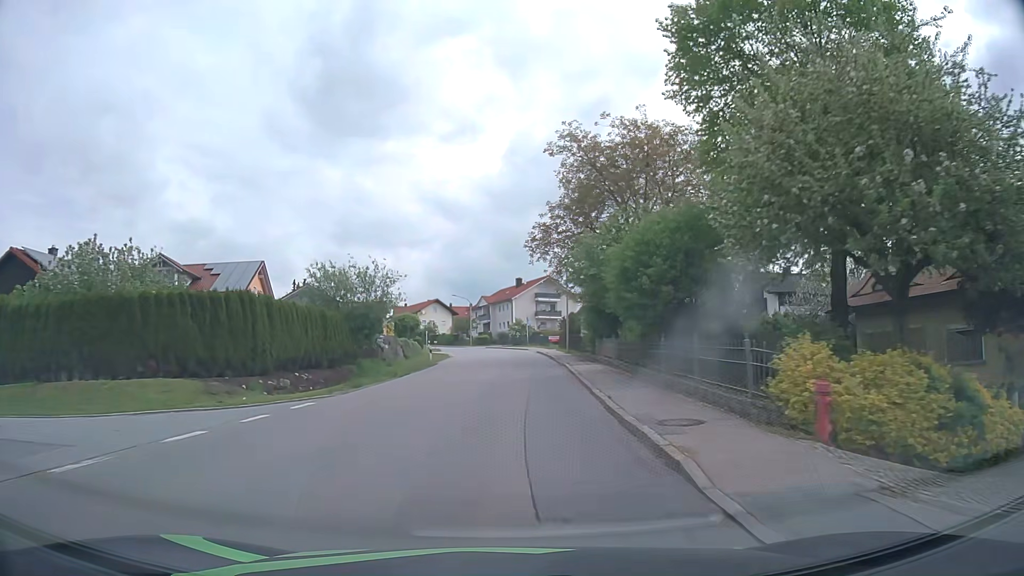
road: tertiary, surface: asphalt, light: Day
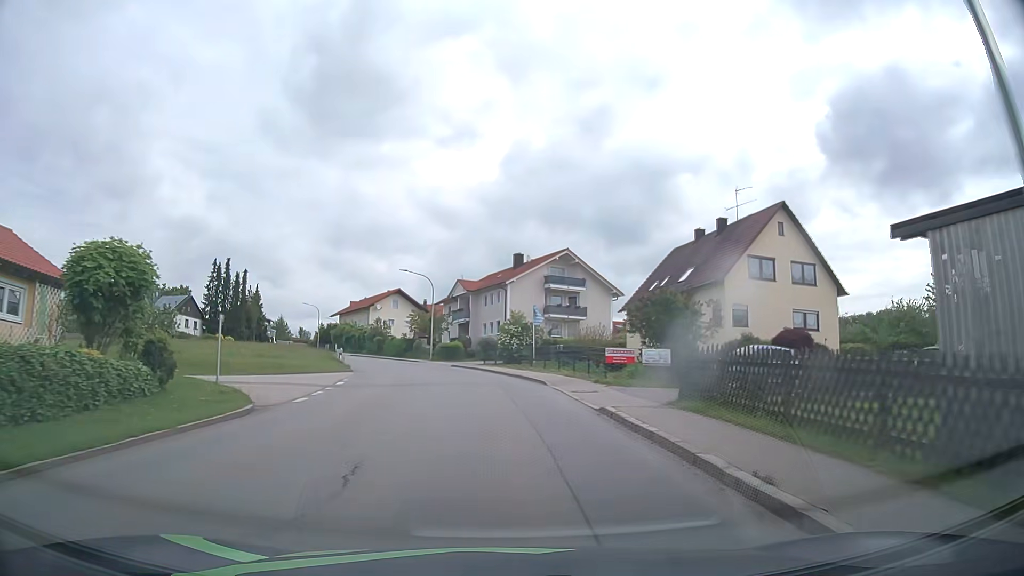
(+0.4, +42.2) m; +1°
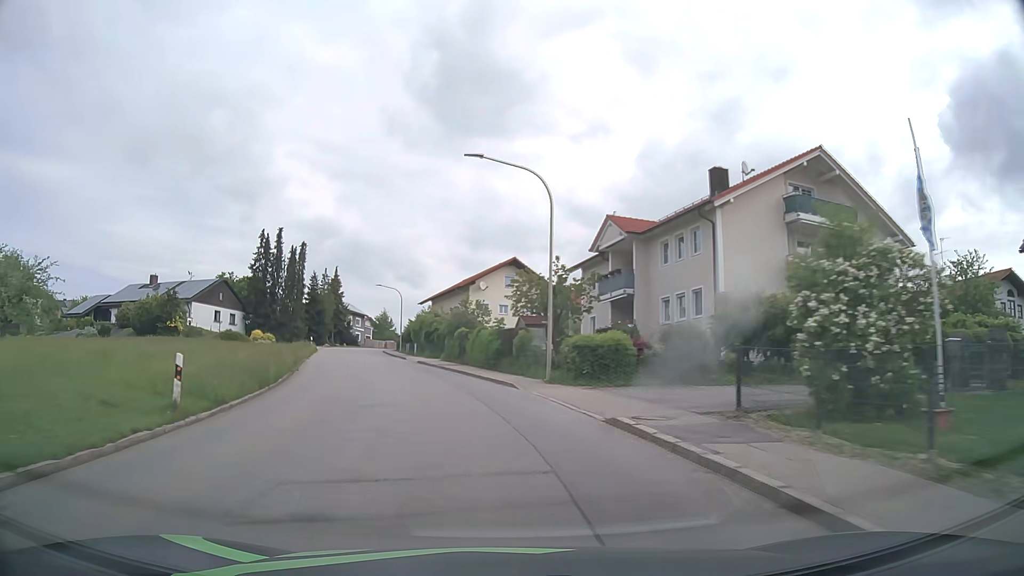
(-2.6, +33.7) m; -12°
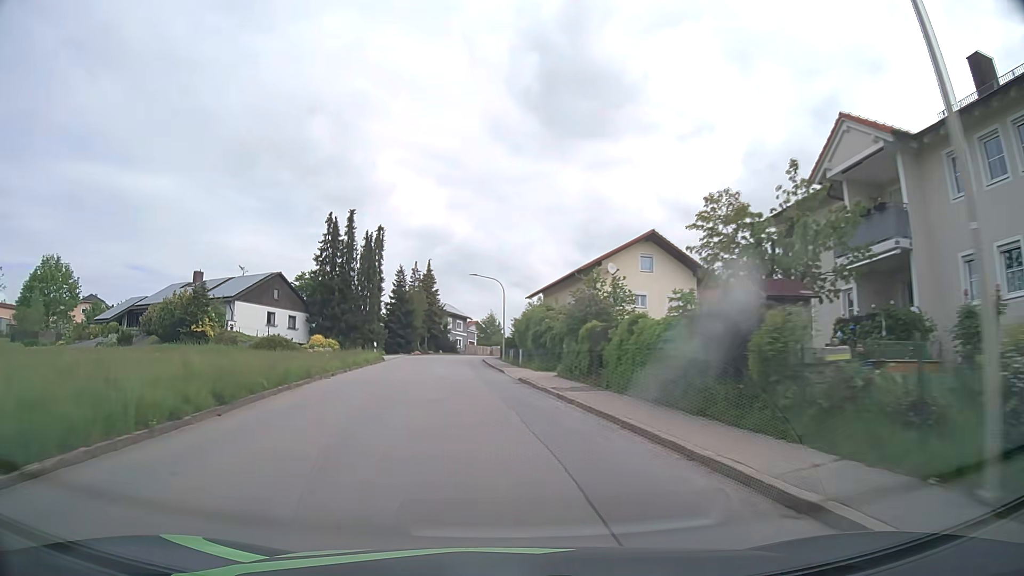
(-1.5, +16.7) m; -10°
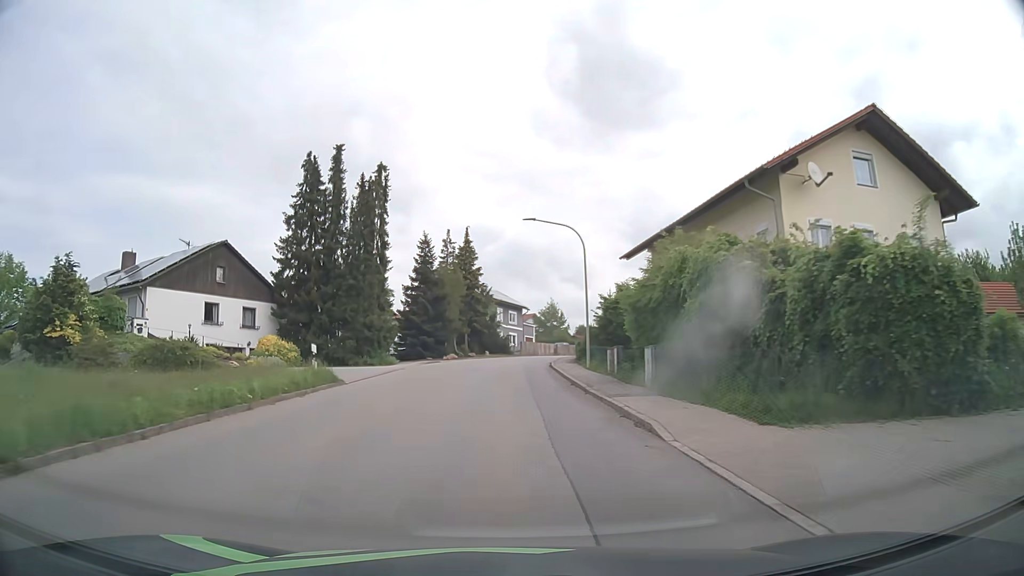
(-1.5, +24.4) m; -5°
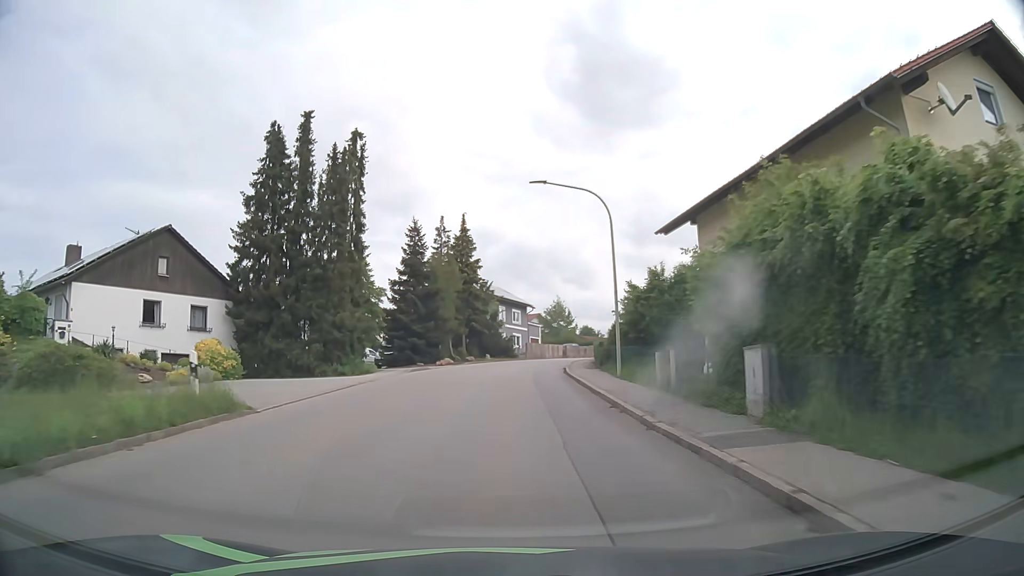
(0.0, +7.9) m; 0°
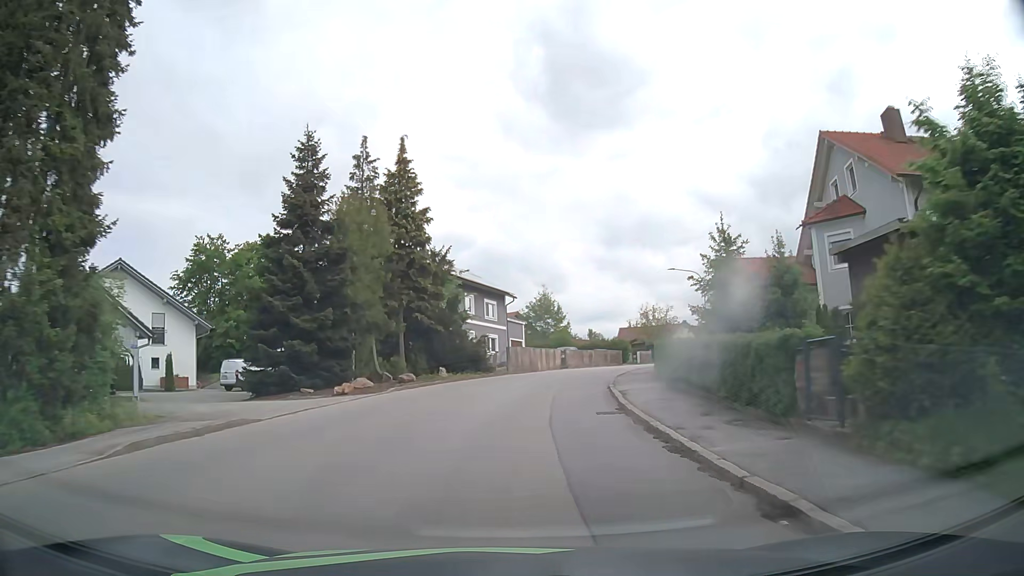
(+0.2, +23.0) m; +2°
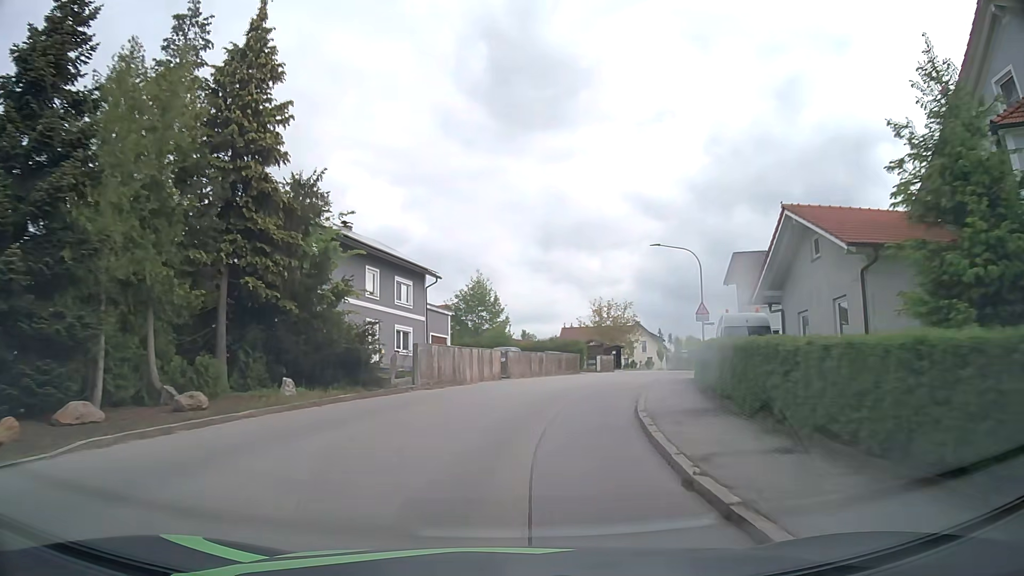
(+0.8, +14.8) m; +6°
(0, +10) (+2, +20) (+4, +30) (+8, +39) (+11, +48) (+15, +57) (+20, +67) (+24, +76) (+28, +85) (+32, +94) m
